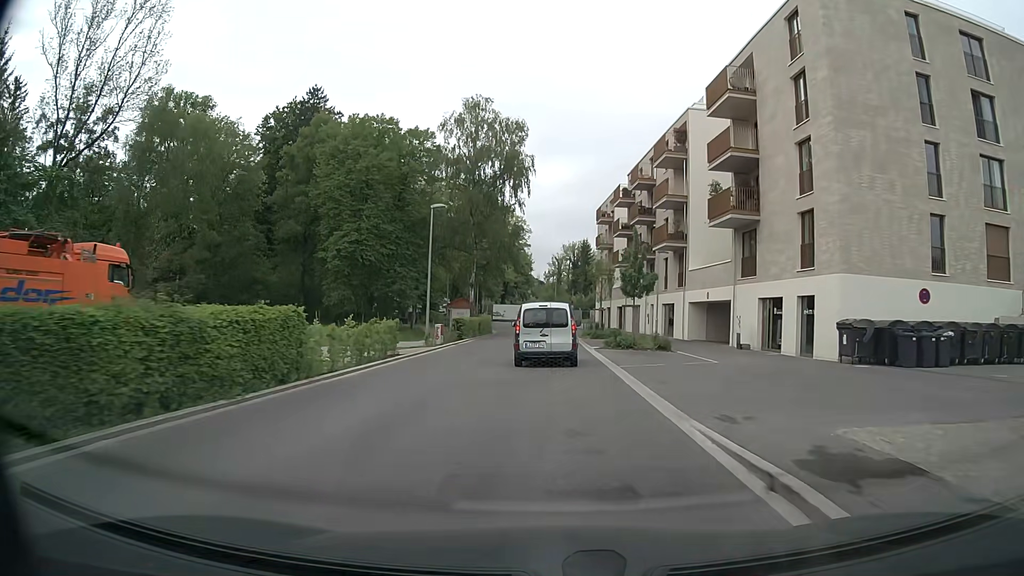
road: residential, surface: asphalt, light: Day
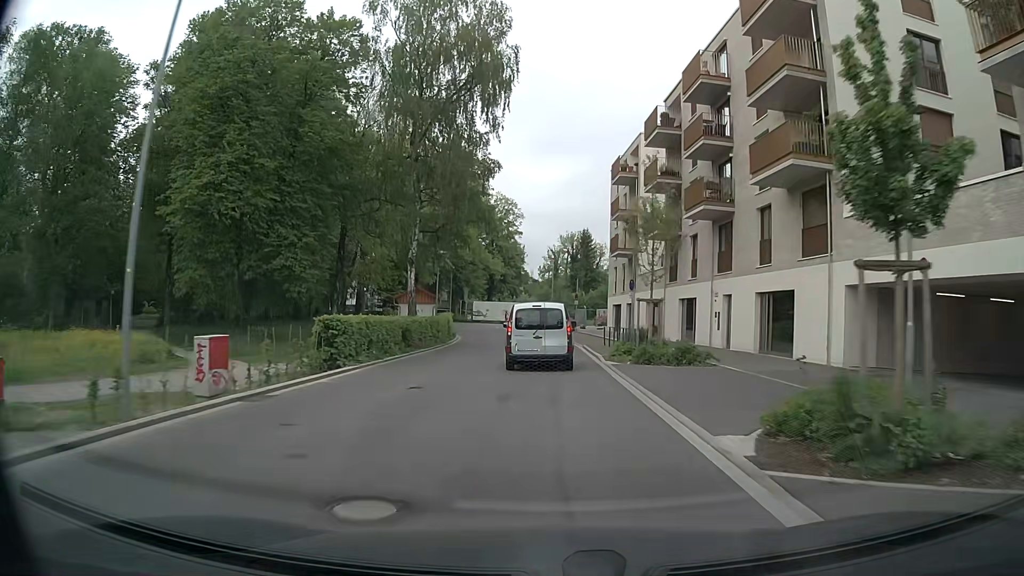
(+0.3, +23.9) m; +1°
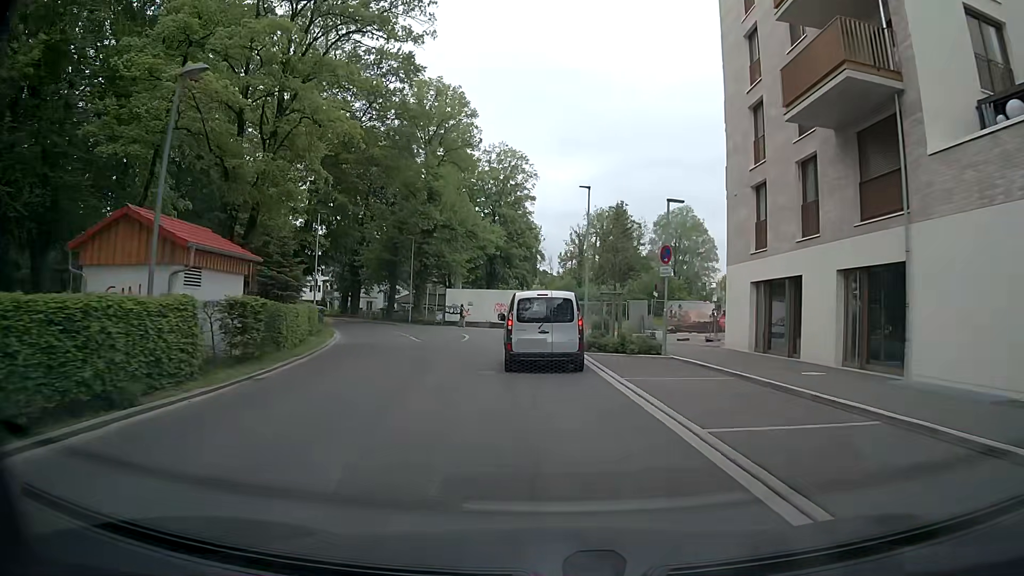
(-0.3, +37.7) m; -2°
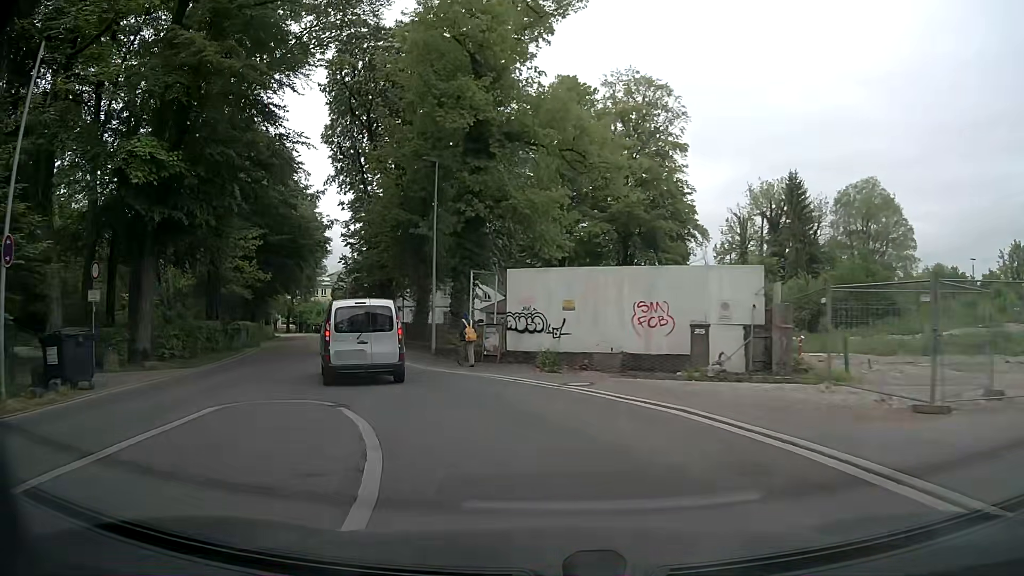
(-1.3, +32.4) m; -8°
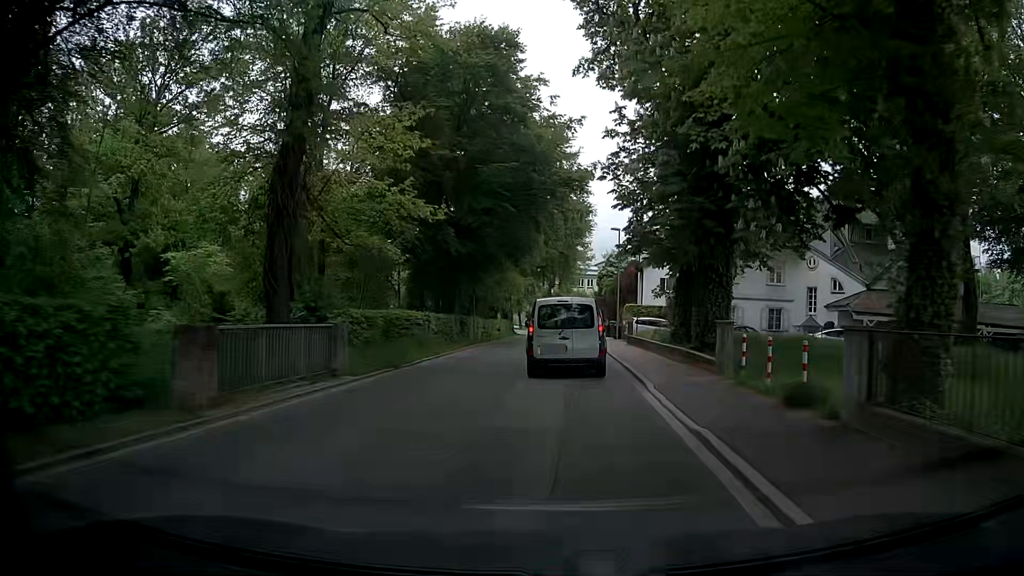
(-7.1, +23.6) m; -25°
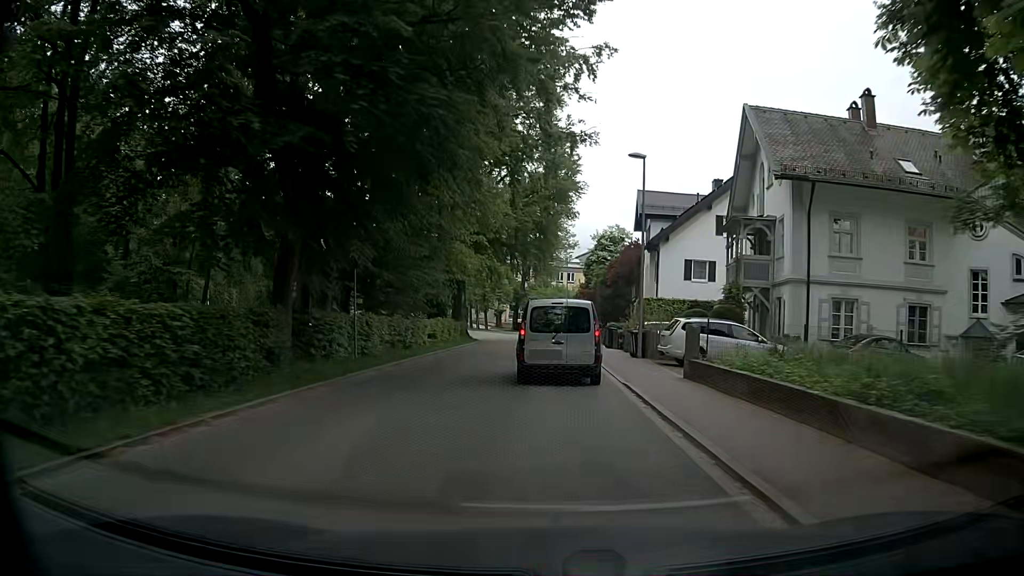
(+0.1, +20.6) m; 0°
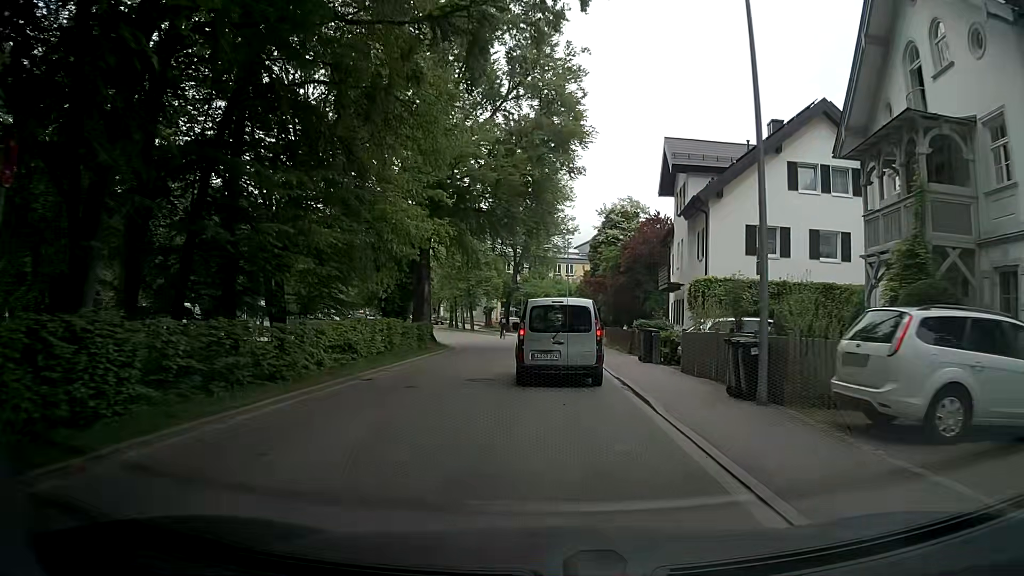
(+0.4, +13.7) m; +2°
(0, +10) (0, +20) (0, +30) (-1, +40) (-3, +50) (-5, +59) (-8, +69) (-11, +79) (-14, +88) (-18, +97) m
